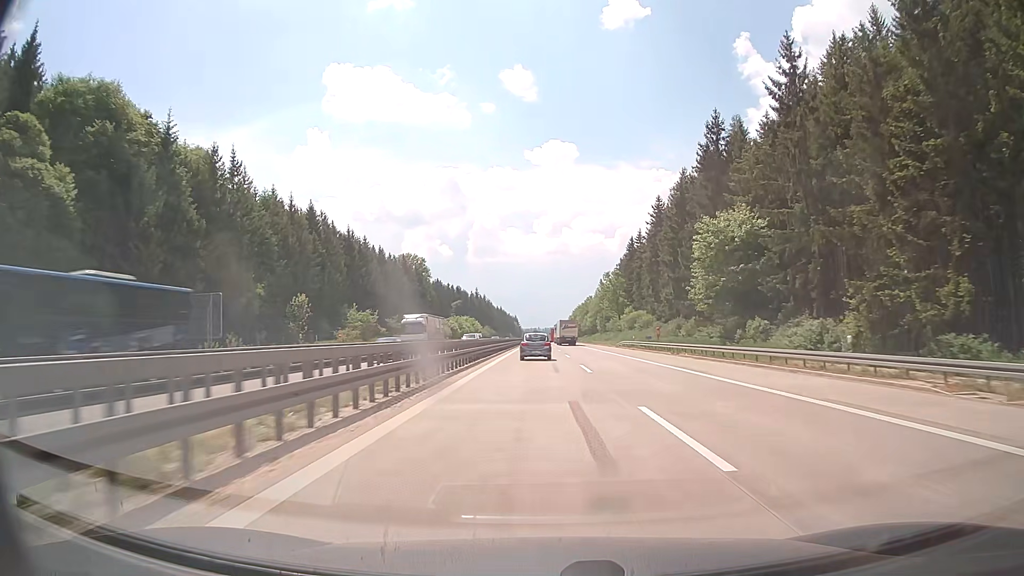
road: motorway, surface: concrete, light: Day
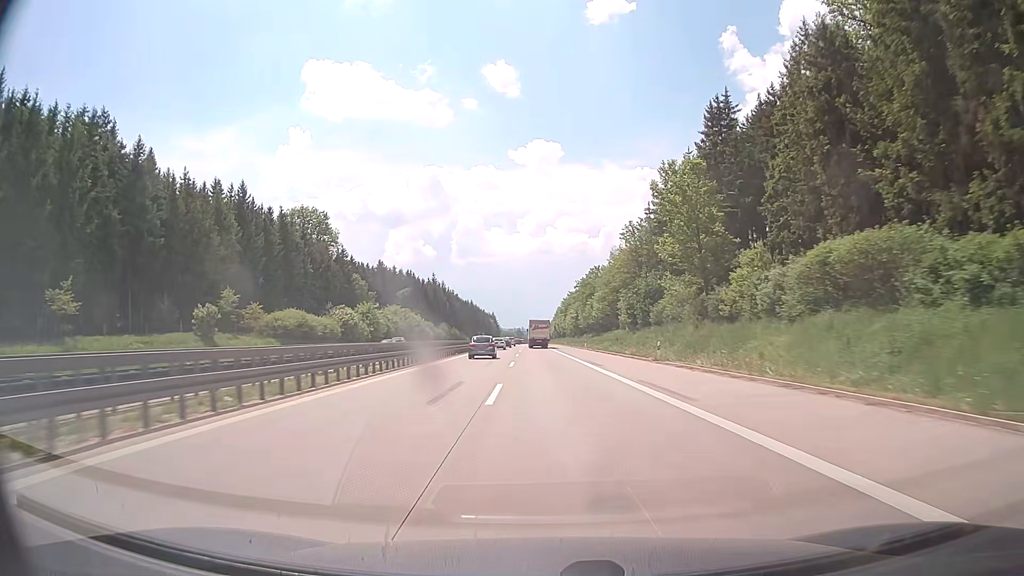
(+2.1, +83.5) m; +1°
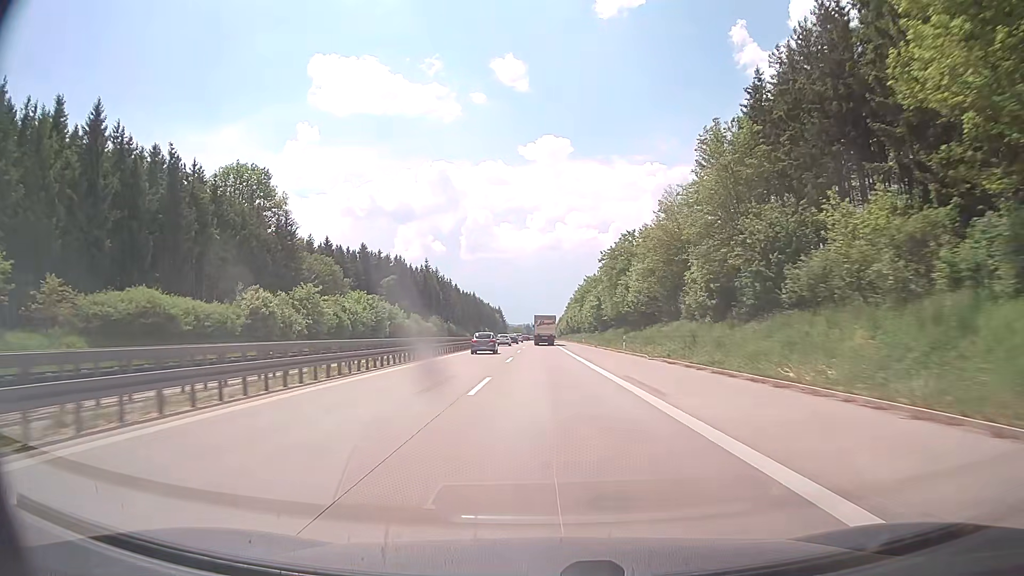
(-0.2, +34.6) m; -1°
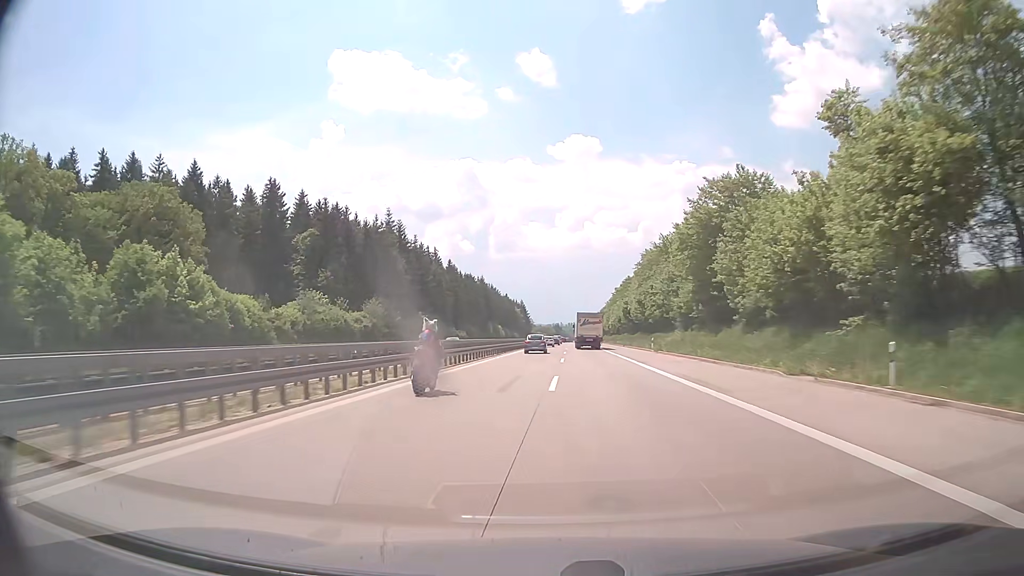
(-1.8, +88.7) m; -2°
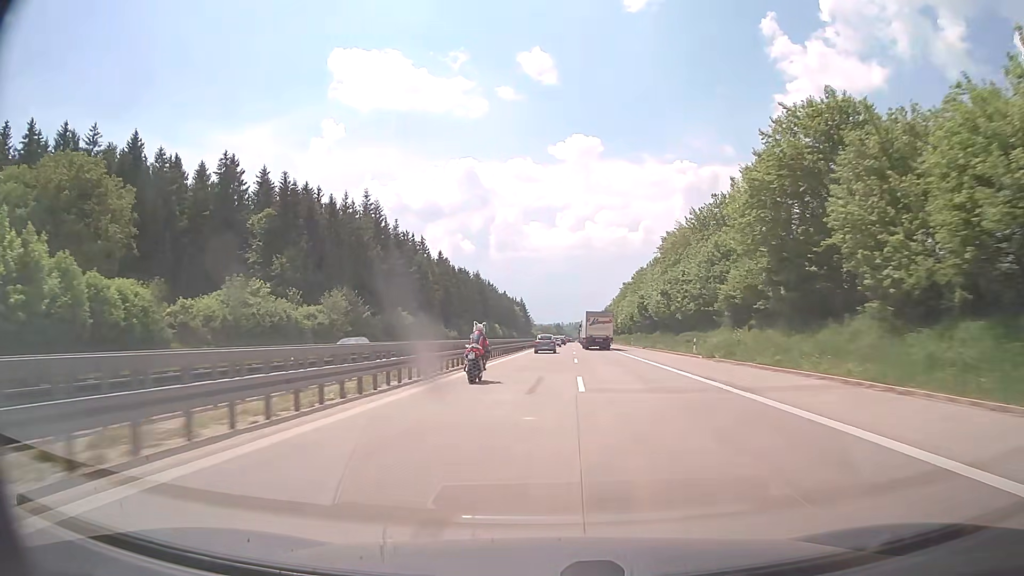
(0.0, +18.2) m; 0°
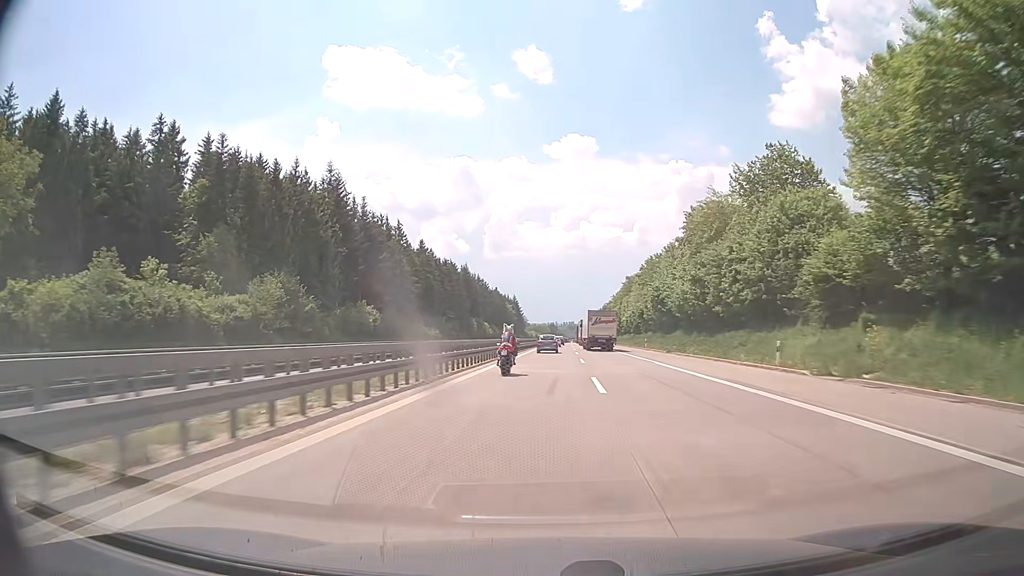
(0.0, +18.3) m; 0°
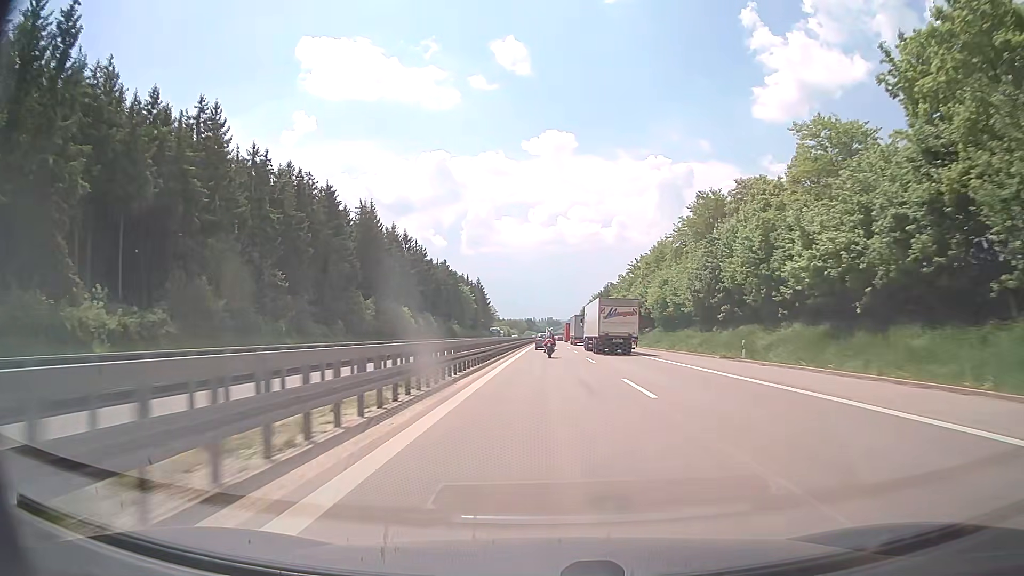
(+1.8, +91.6) m; +2°
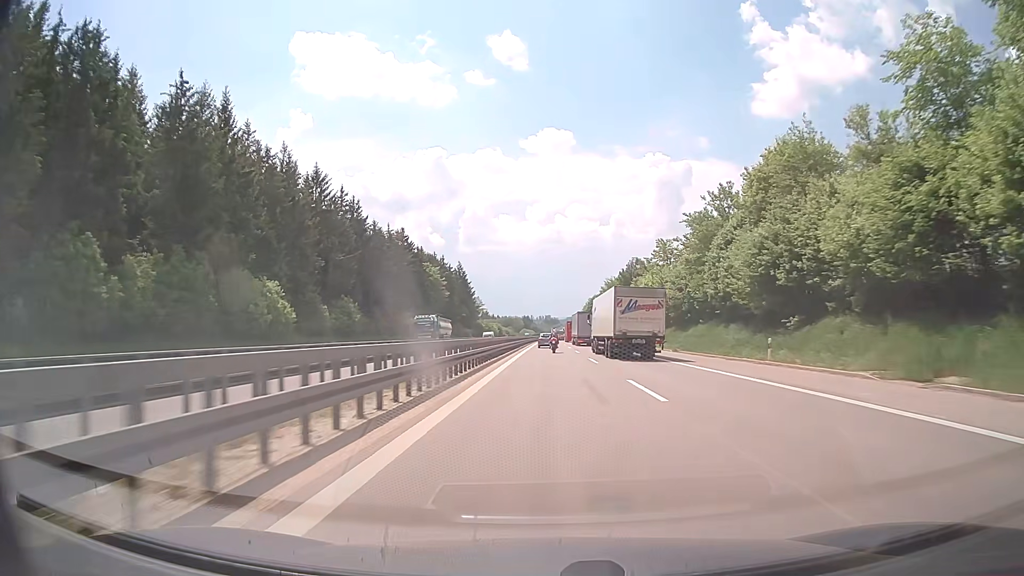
(-0.2, +54.7) m; 0°
(0, +10) (0, +20) (0, +30) (0, +40) (0, +50) (0, +60) (0, +70) (0, +80) (0, +90) (0, +100) m
